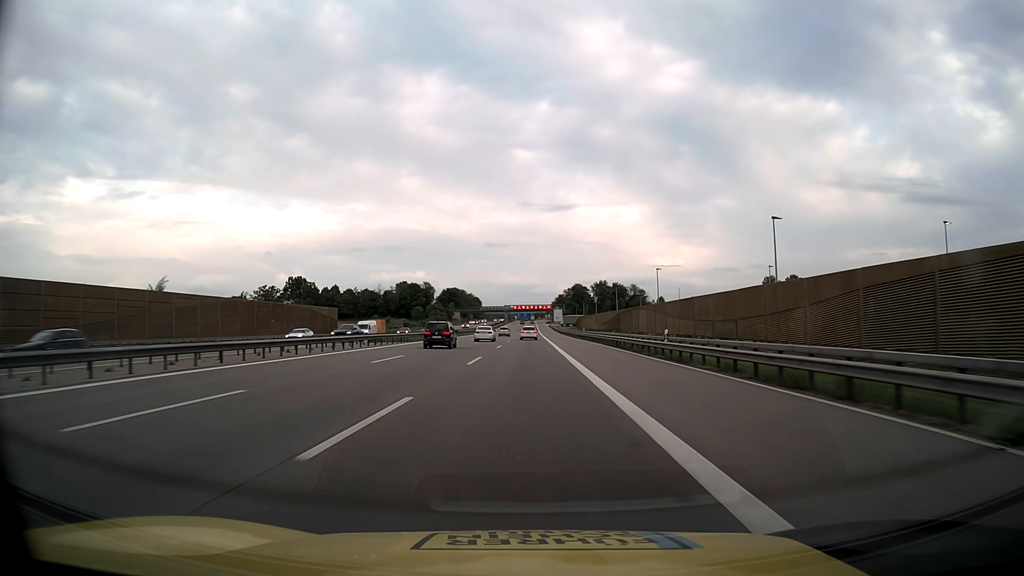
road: motorway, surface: asphalt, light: Day
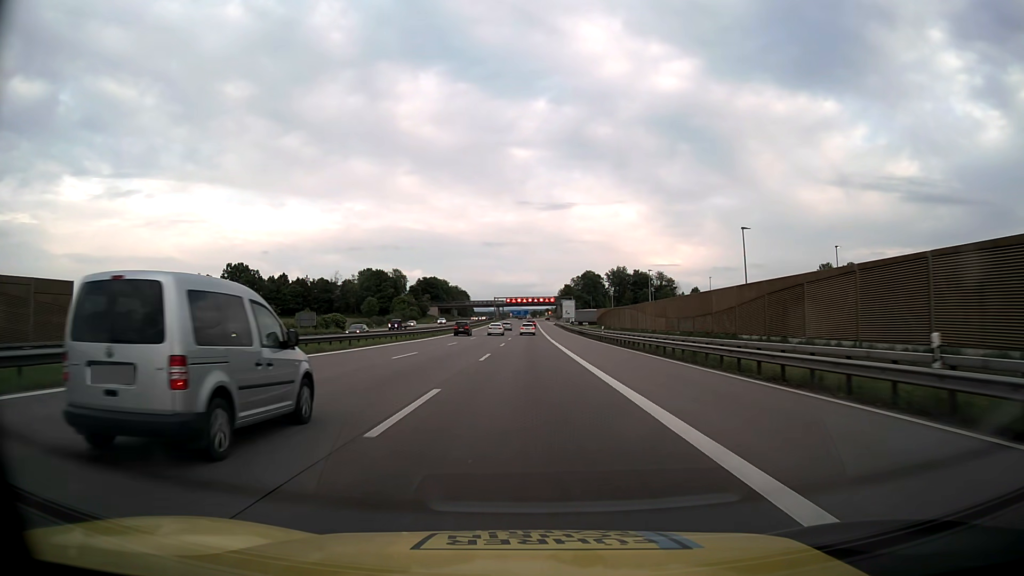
(+0.2, +71.6) m; 0°
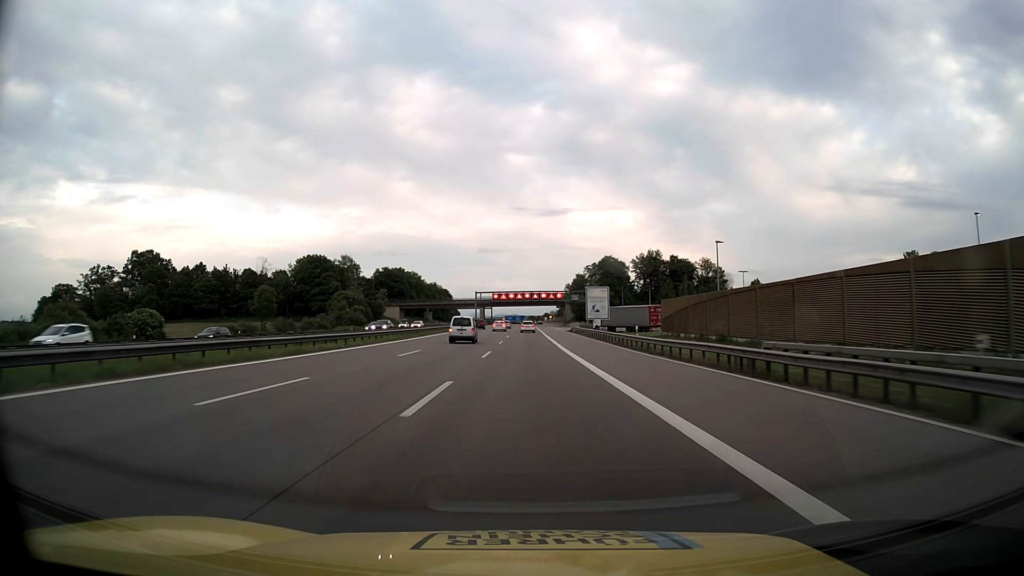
(+0.1, +71.1) m; 0°
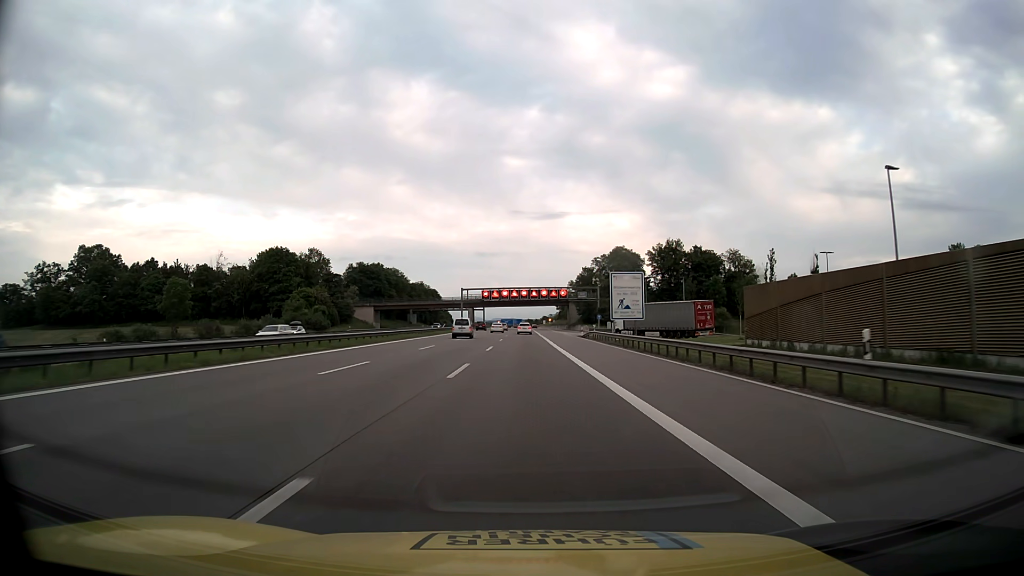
(+0.1, +28.3) m; 0°
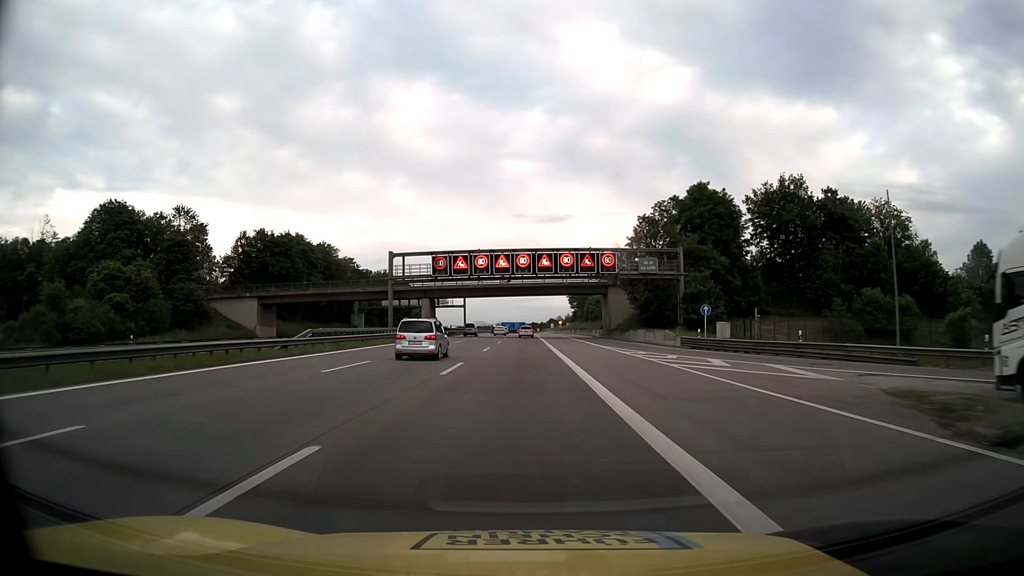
(+0.1, +70.5) m; 0°
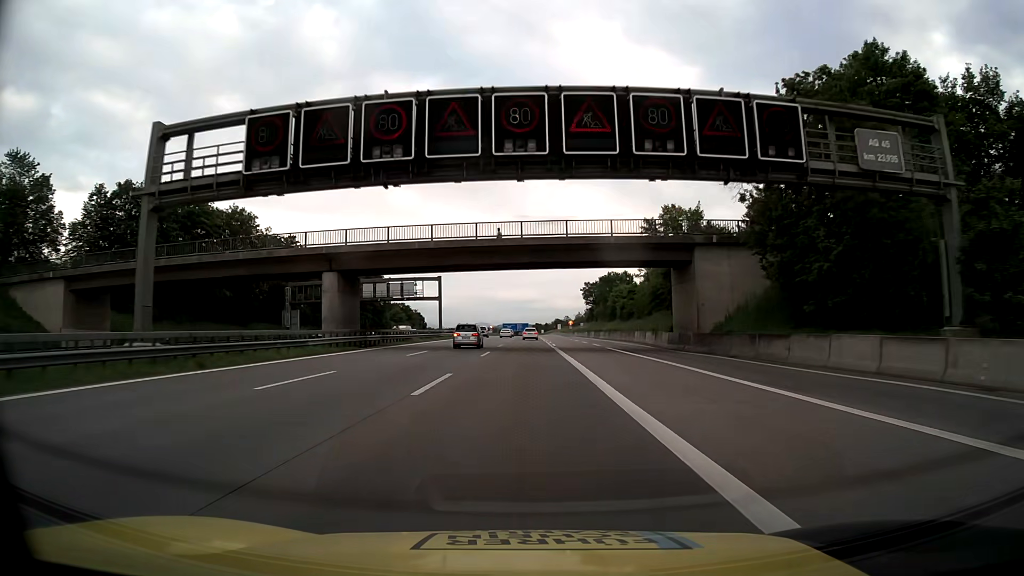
(-0.1, +41.9) m; 0°
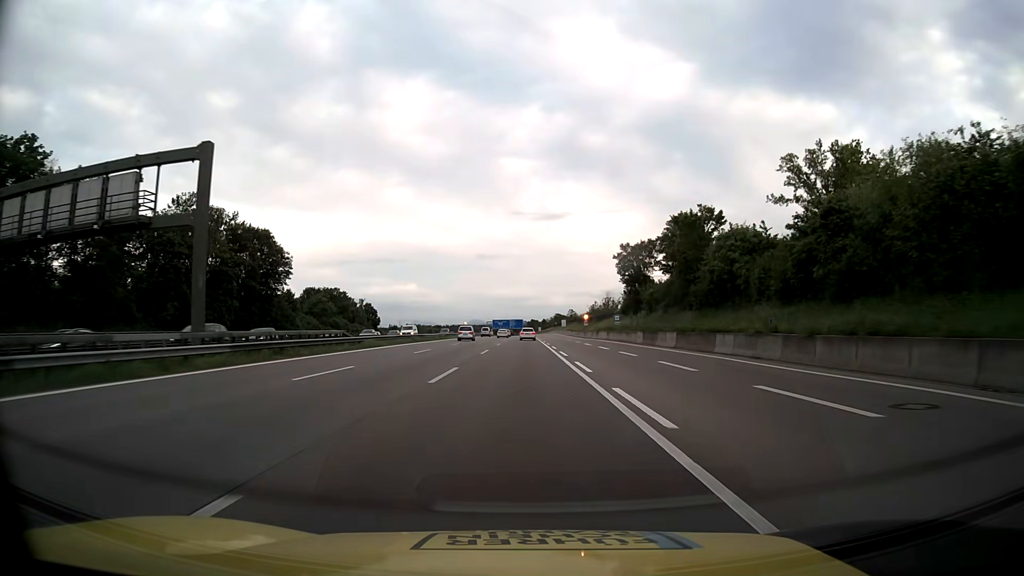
(+0.3, +68.6) m; 0°
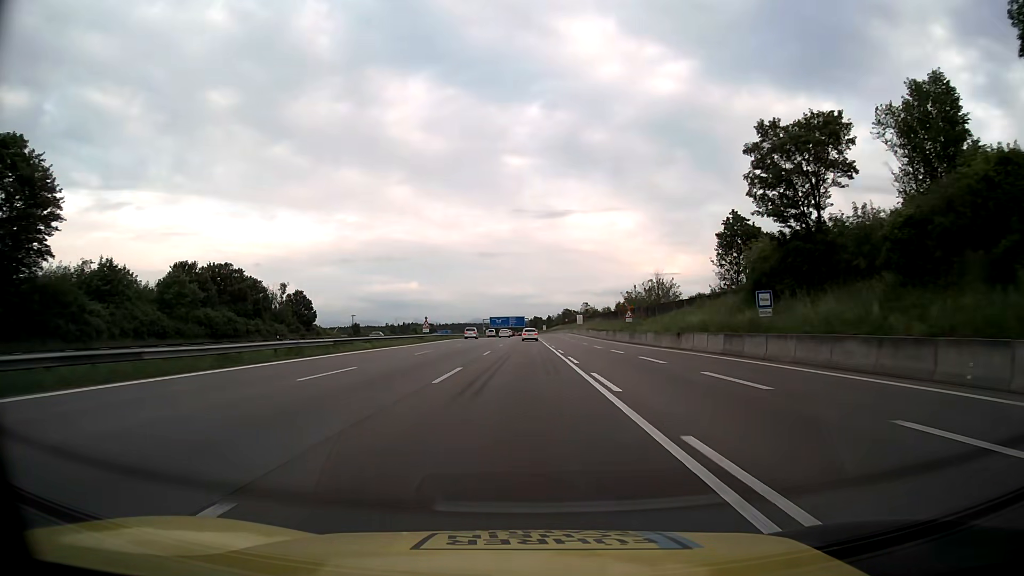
(-0.2, +54.4) m; 0°
(0, +10) (0, +20) (0, +30) (0, +40) (0, +50) (0, +60) (0, +70) (0, +80) (0, +90) (0, +100) m
